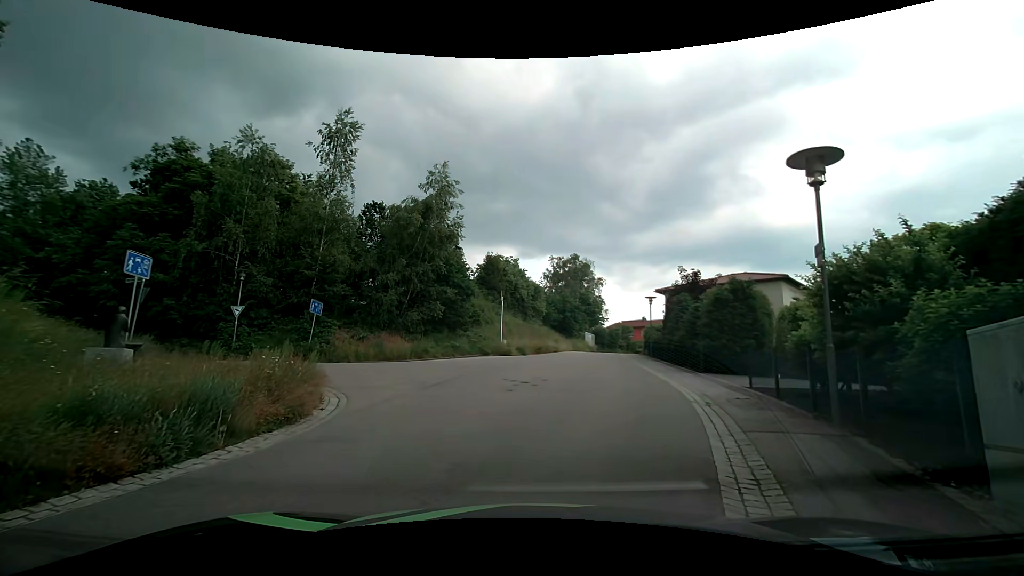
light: Day
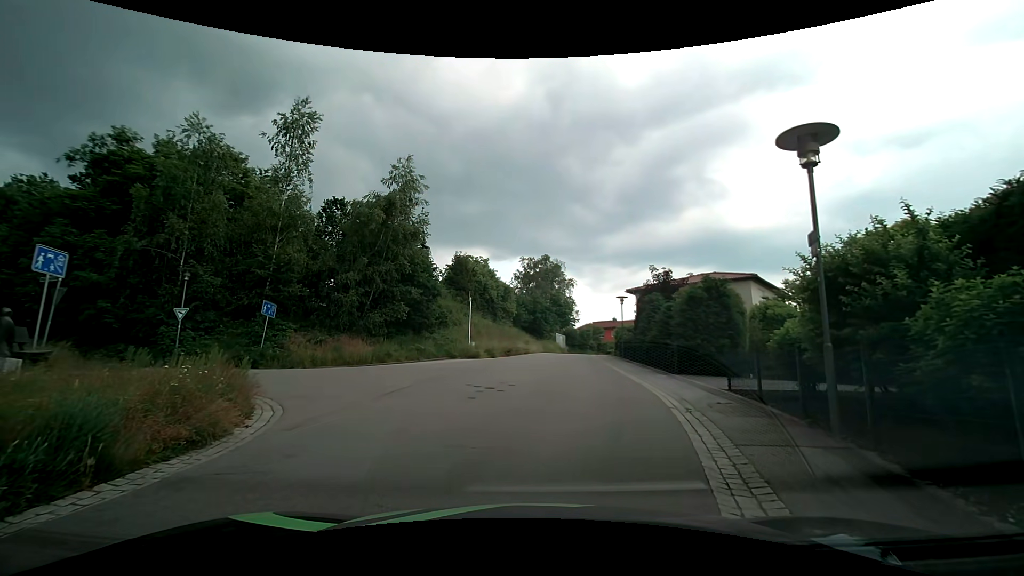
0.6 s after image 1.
(0.0, +1.2) m; +1°
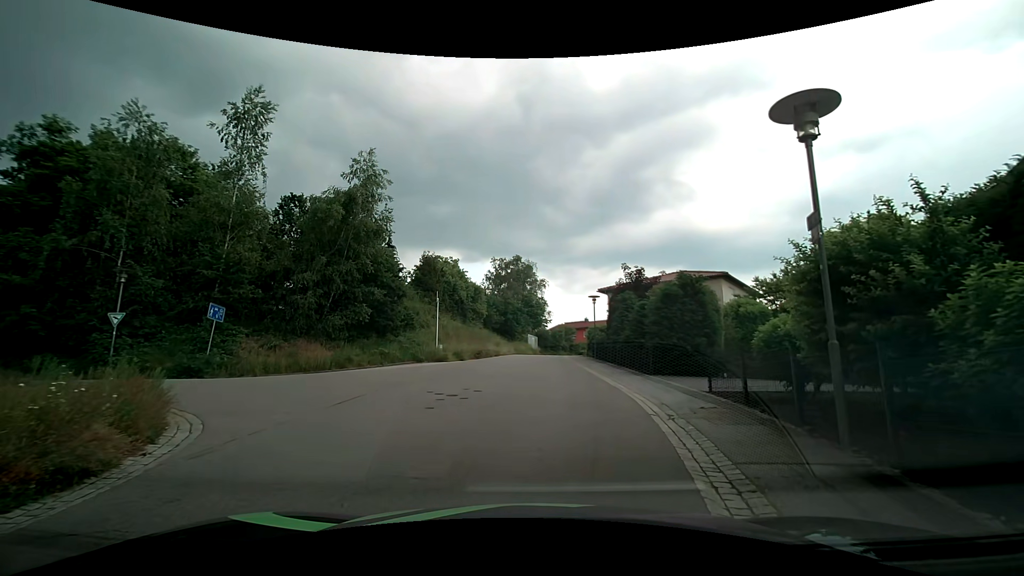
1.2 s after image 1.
(+0.1, +1.2) m; +3°
